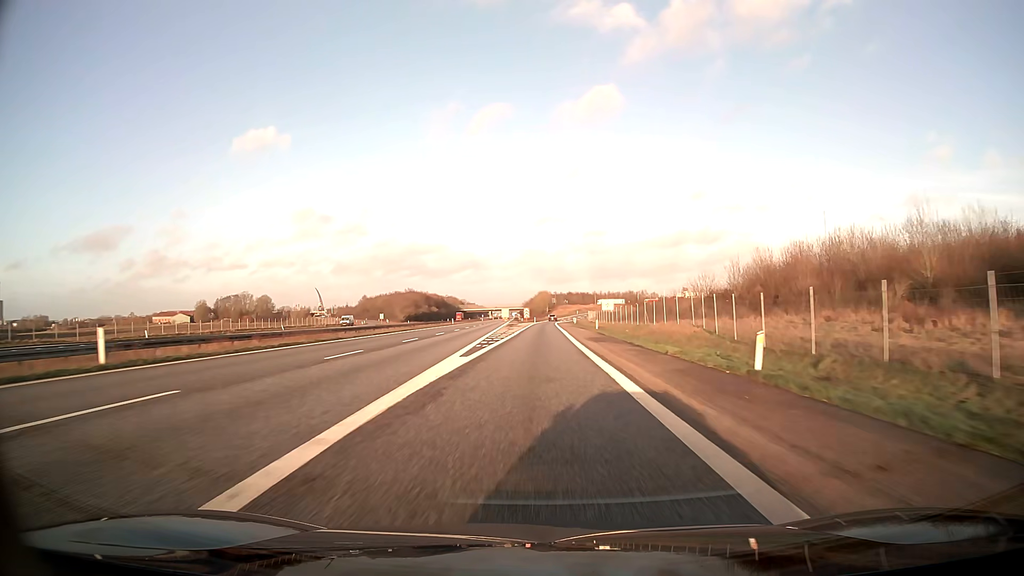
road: motorway_link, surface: asphalt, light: Day
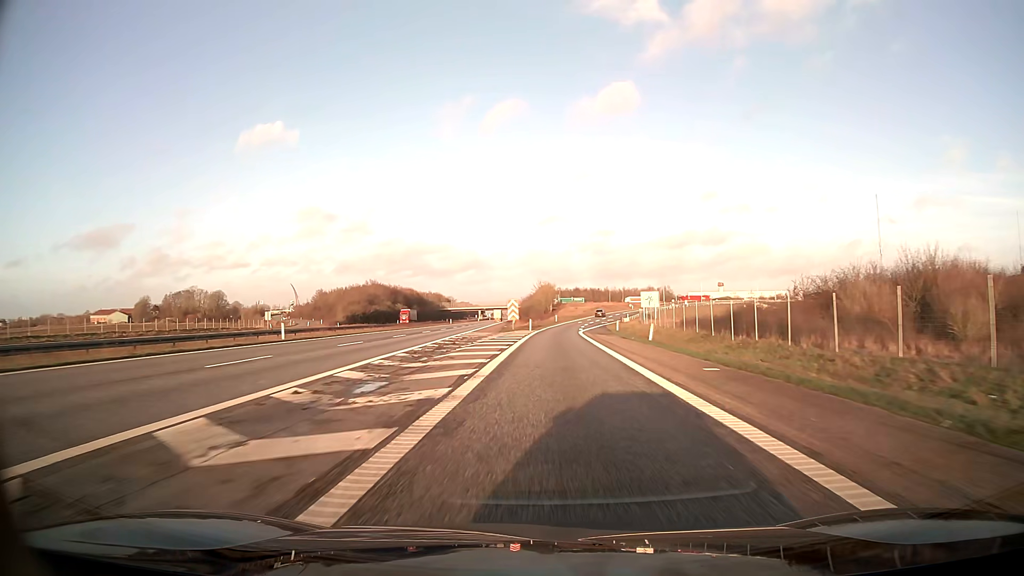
(-0.1, +77.7) m; 0°
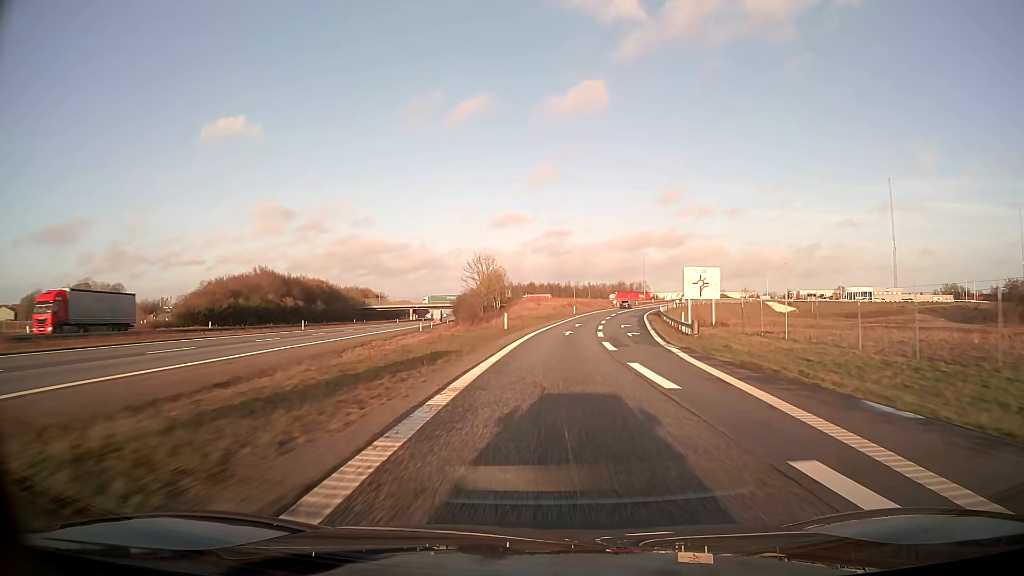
(+1.6, +67.4) m; +4°
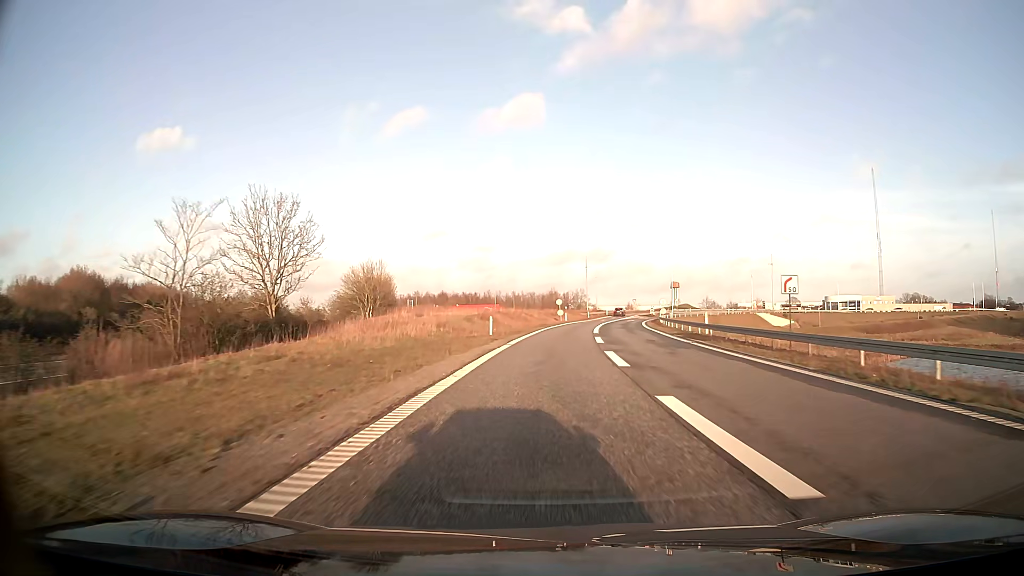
(+3.3, +56.7) m; +7°
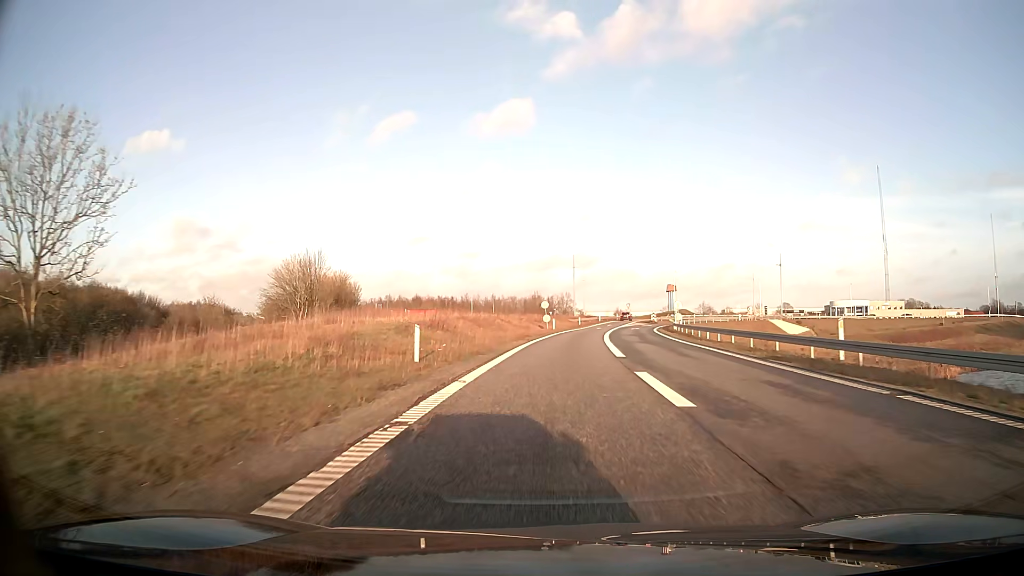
(+0.2, +19.4) m; +1°
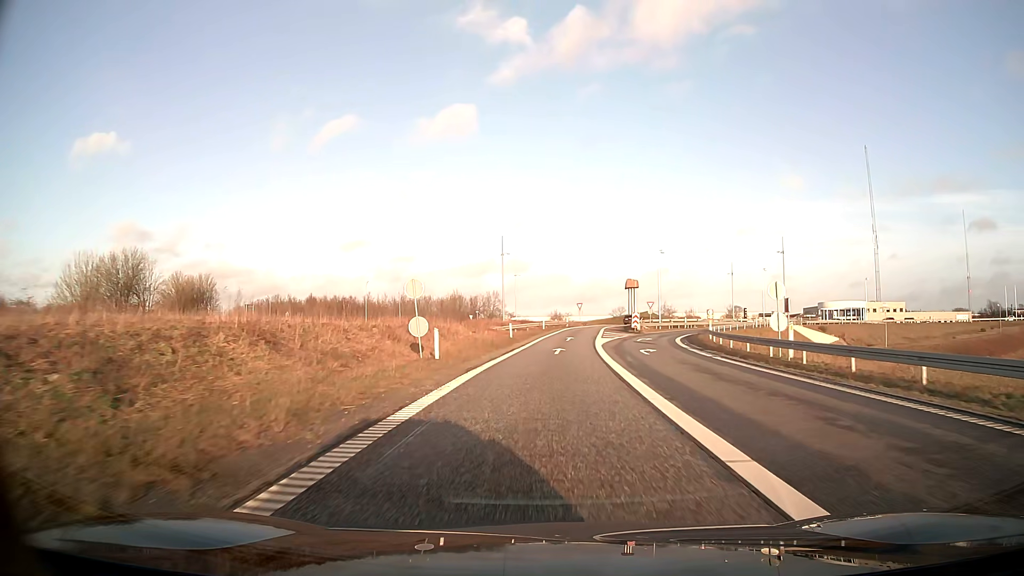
(+2.5, +45.0) m; +6°
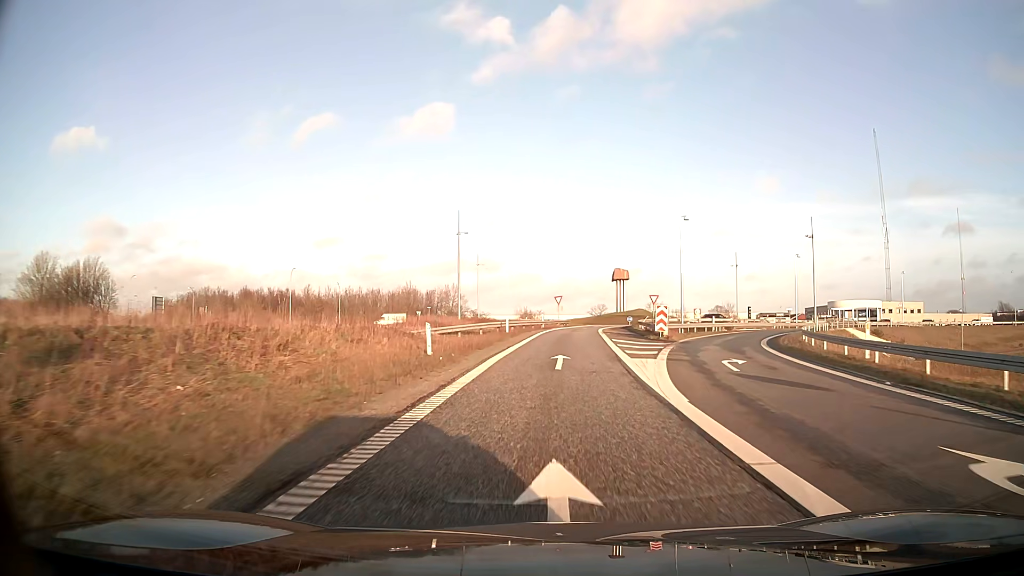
(+0.5, +26.8) m; +3°
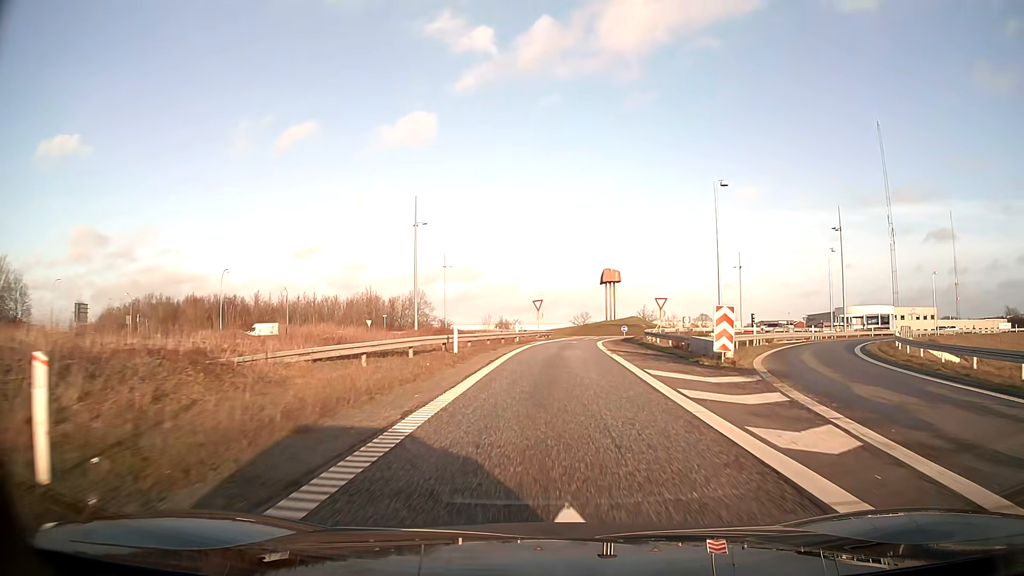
(+0.3, +17.3) m; +2°
(0, +10) (0, +20) (+1, +30) (+1, +40) (+2, +50) (+5, +59) (+11, +67) (+21, +71) (+29, +76) (+35, +84) m
